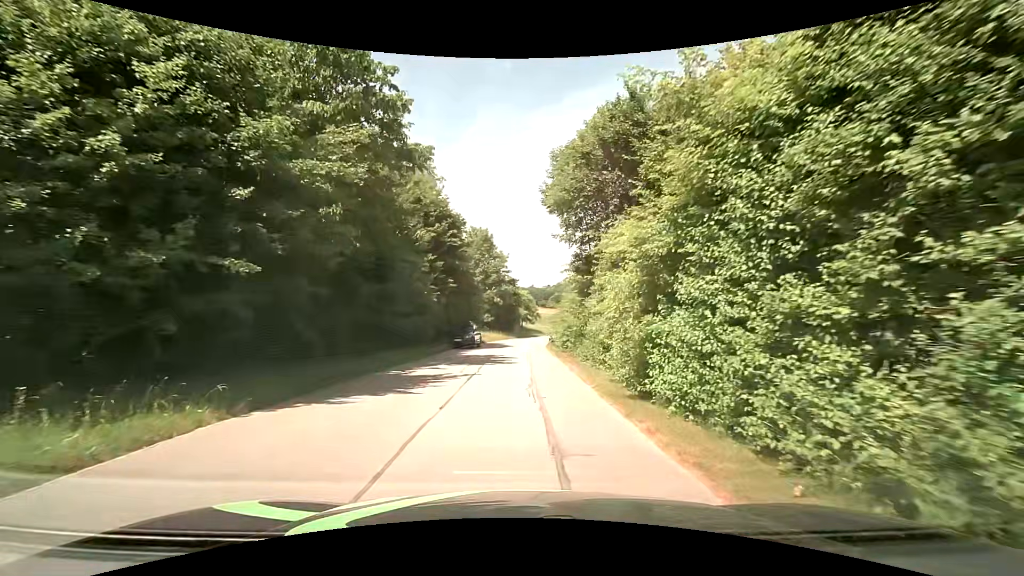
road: residential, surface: asphalt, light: Day
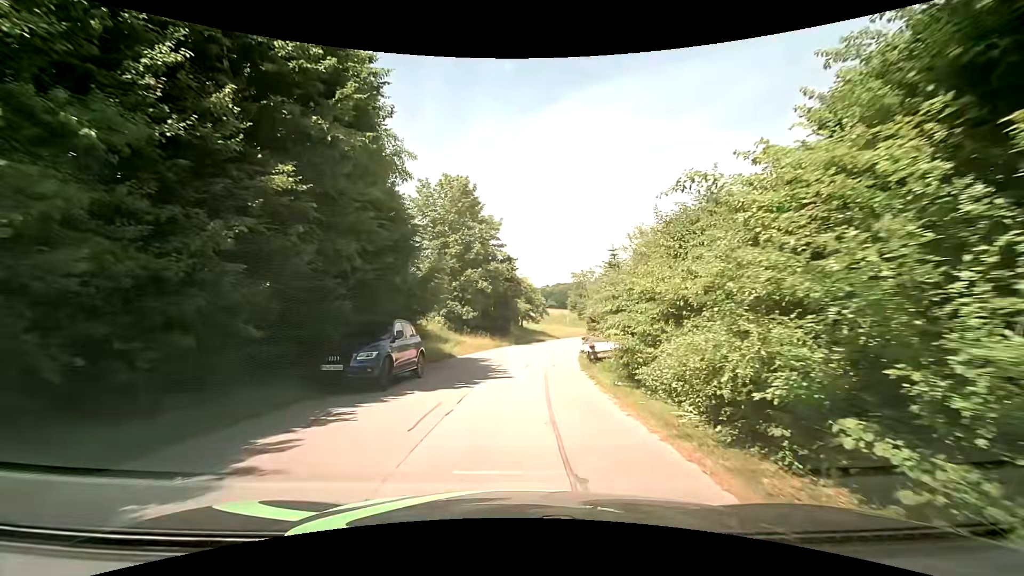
(-0.1, +22.2) m; 0°
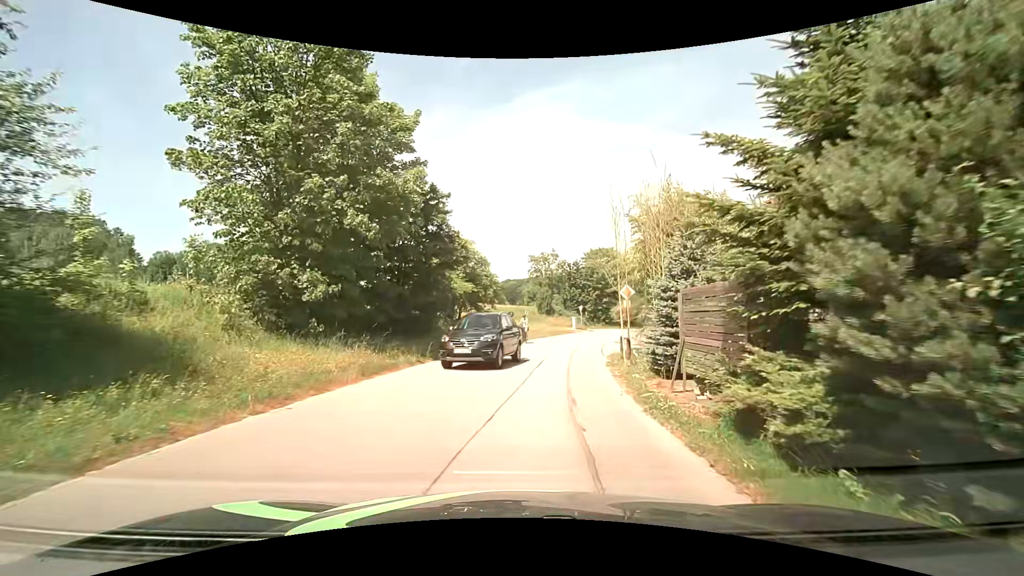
(+0.6, +21.7) m; +5°
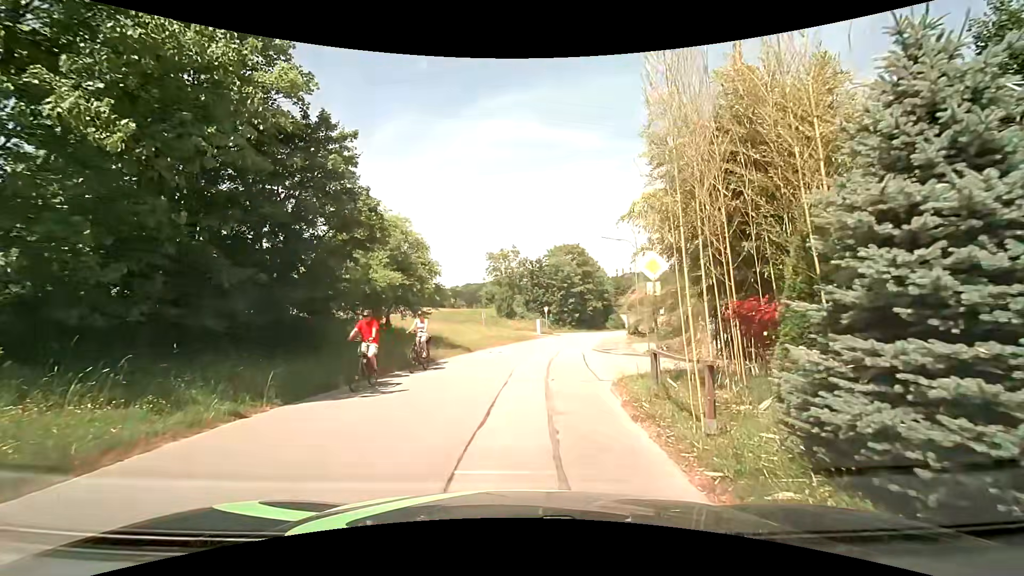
(+0.4, +8.3) m; +4°
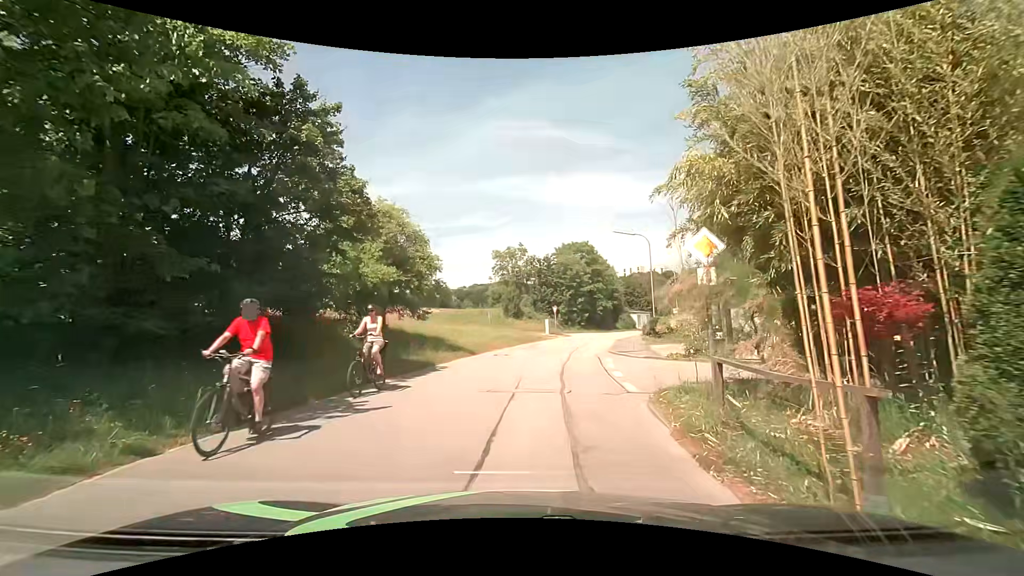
(0.0, +2.3) m; 0°
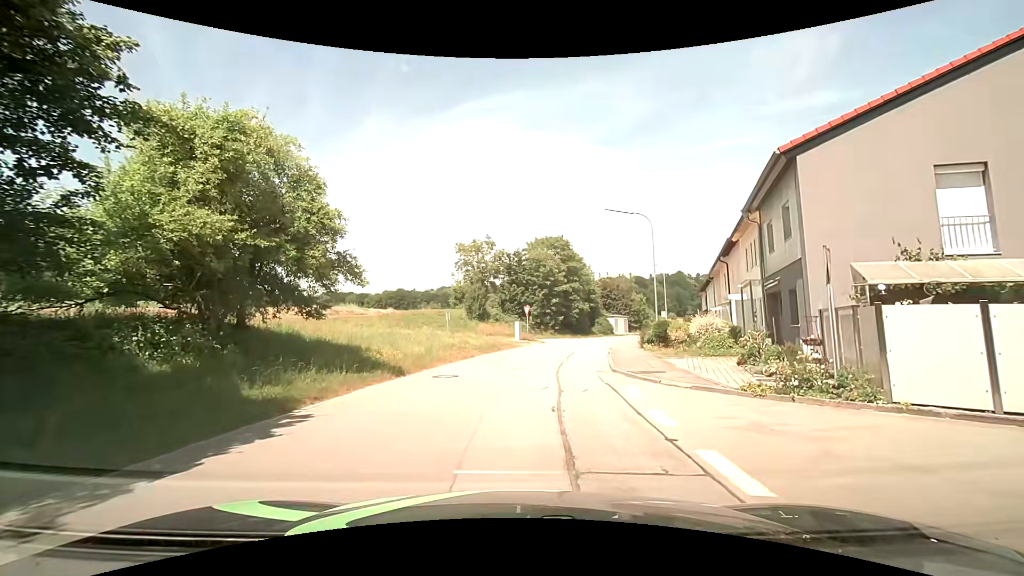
(+0.3, +9.2) m; +4°
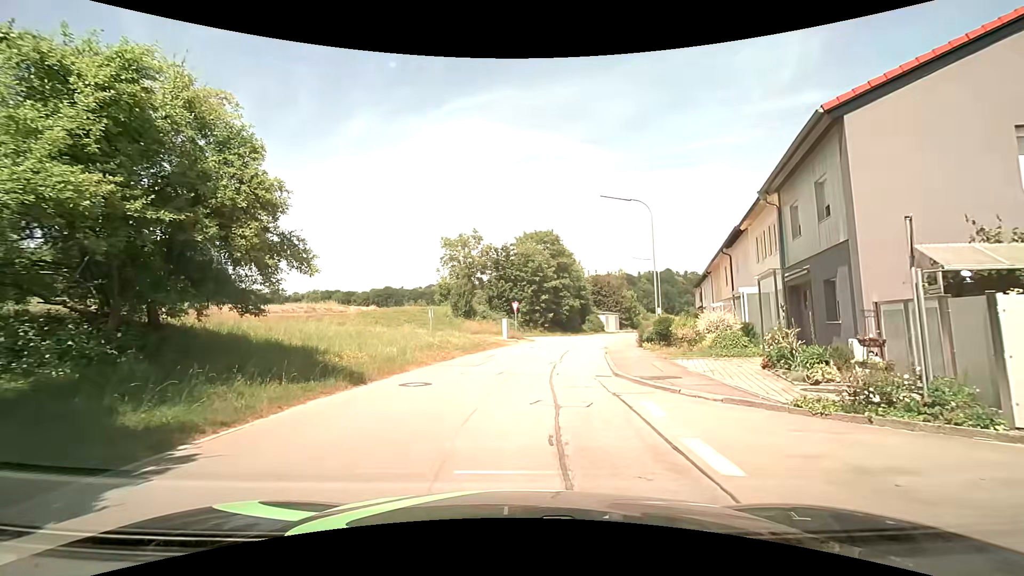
(0.0, +2.6) m; +1°
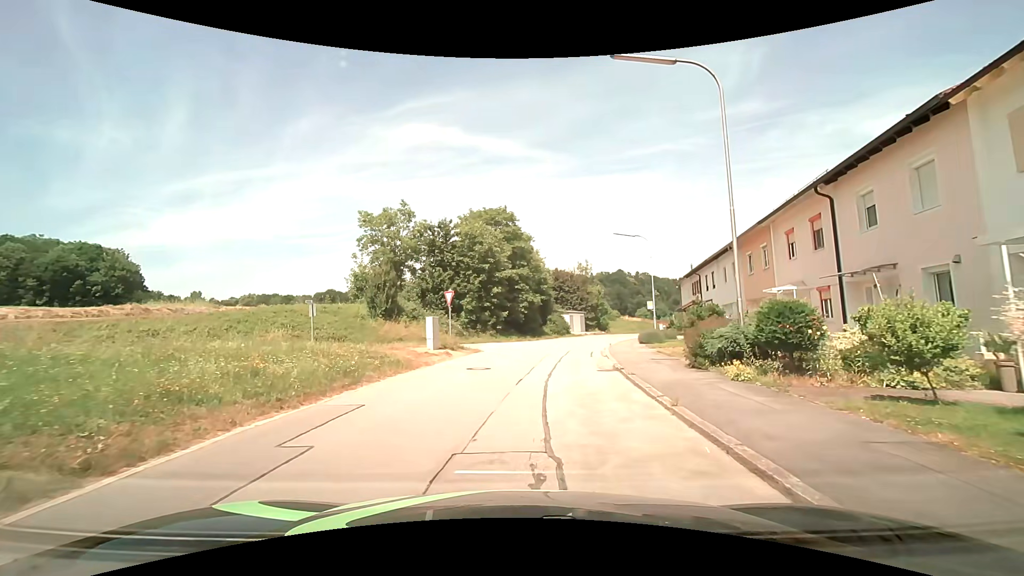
(+0.7, +15.0) m; +6°
(0, +10) (+1, +20) (+3, +30) (+5, +40) (+8, +49) (+11, +59) (+15, +68) (+20, +77) (+25, +85) (+31, +93) m
